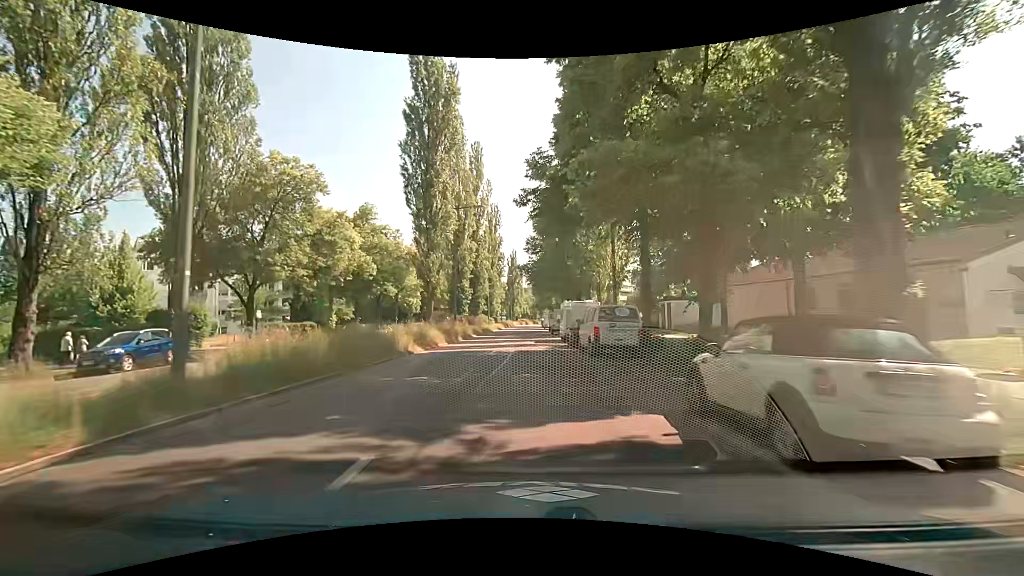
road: secondary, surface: asphalt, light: Day
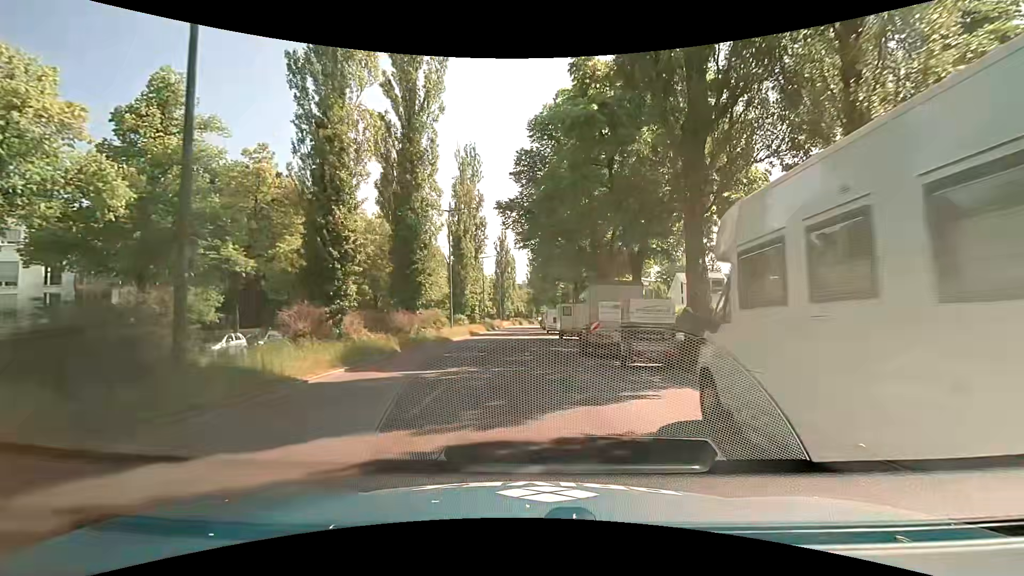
(+0.4, +31.1) m; +3°
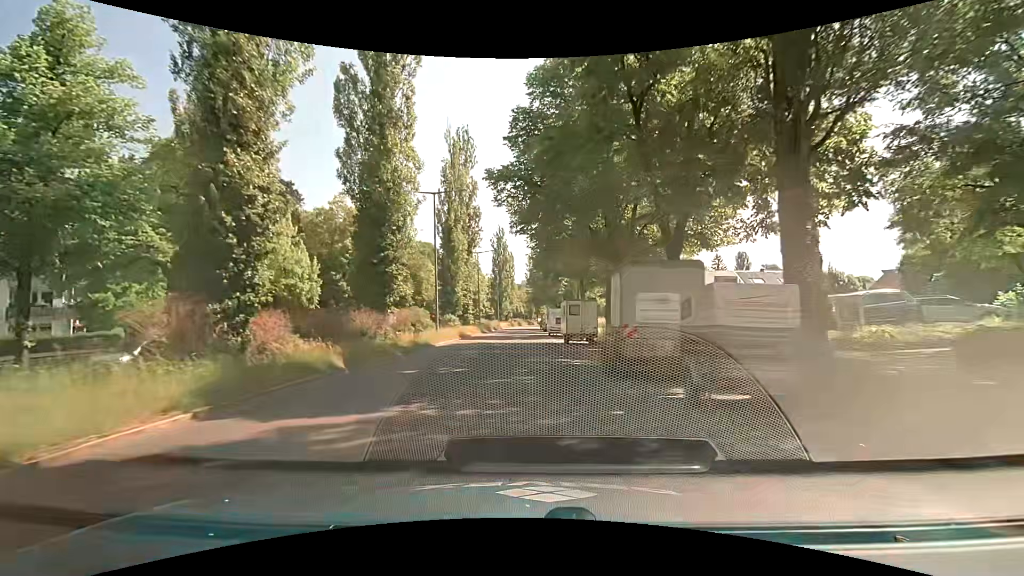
(-0.1, +6.1) m; -1°
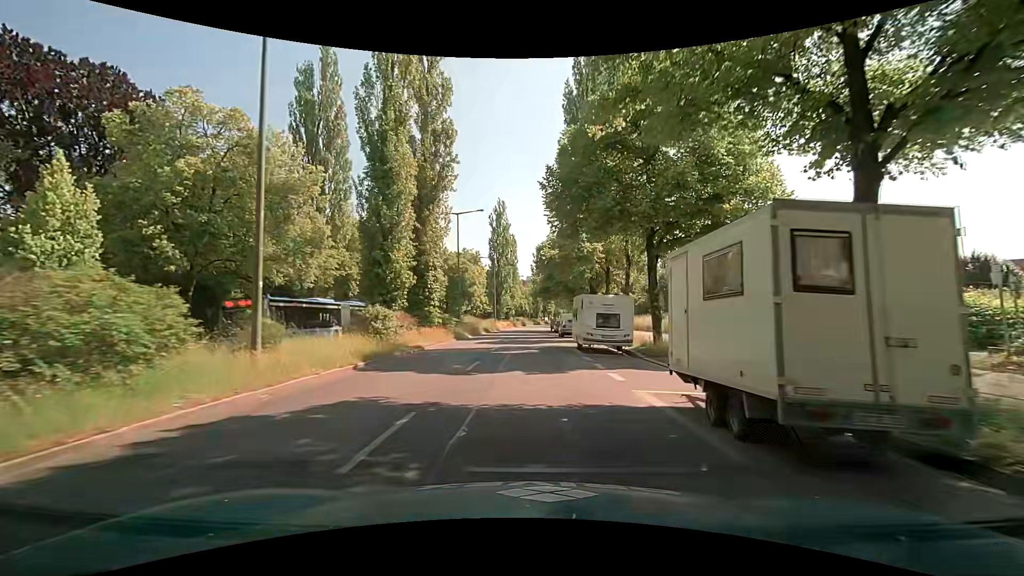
(-0.6, +23.5) m; -2°
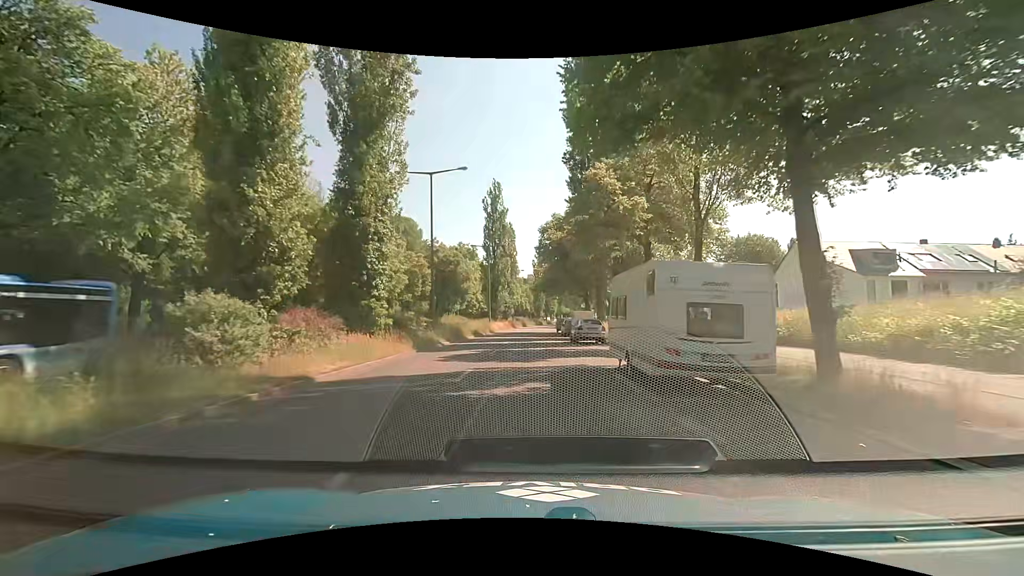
(+0.3, +11.9) m; +1°
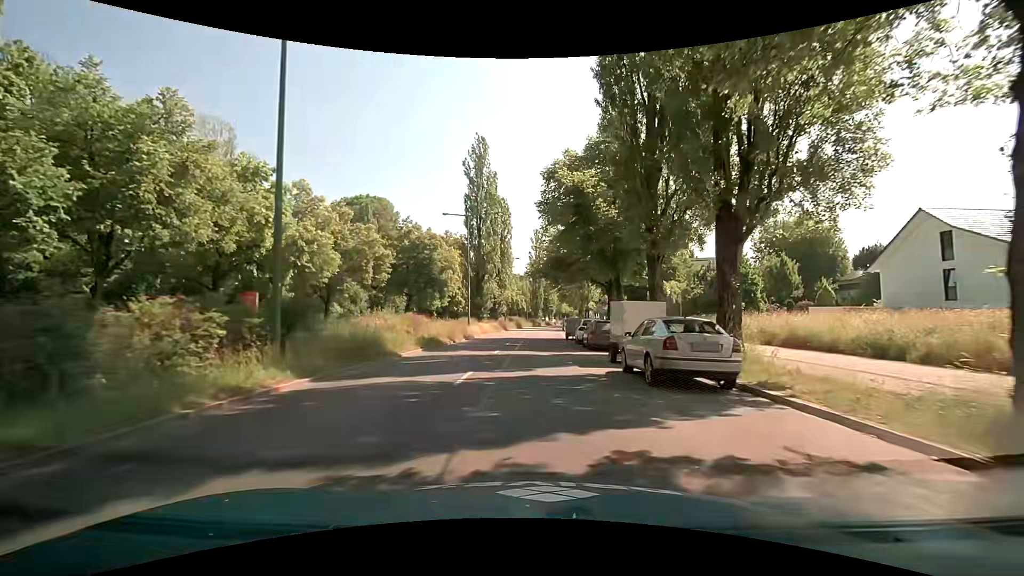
(0.0, +18.5) m; +1°
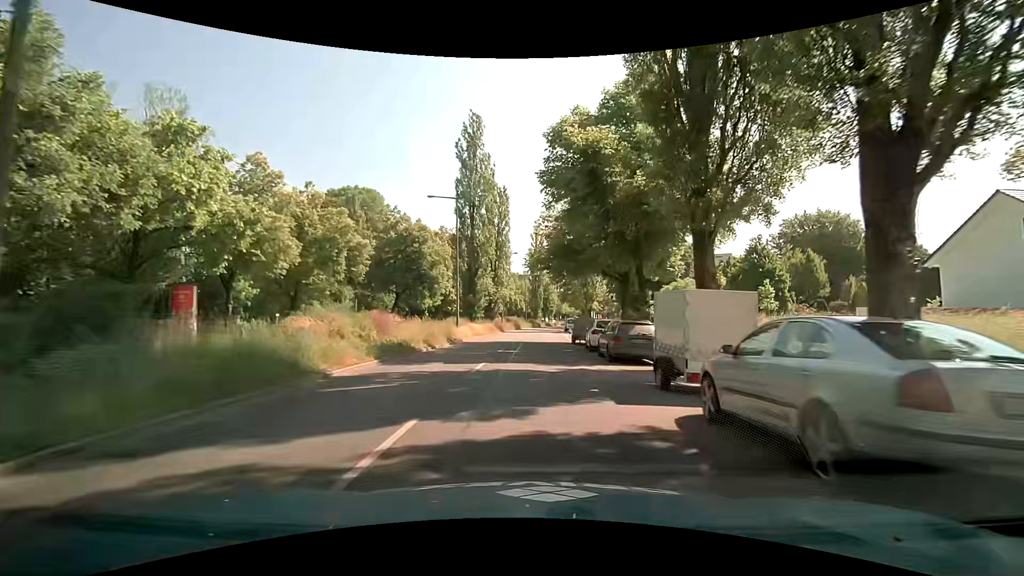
(-0.1, +6.4) m; -1°
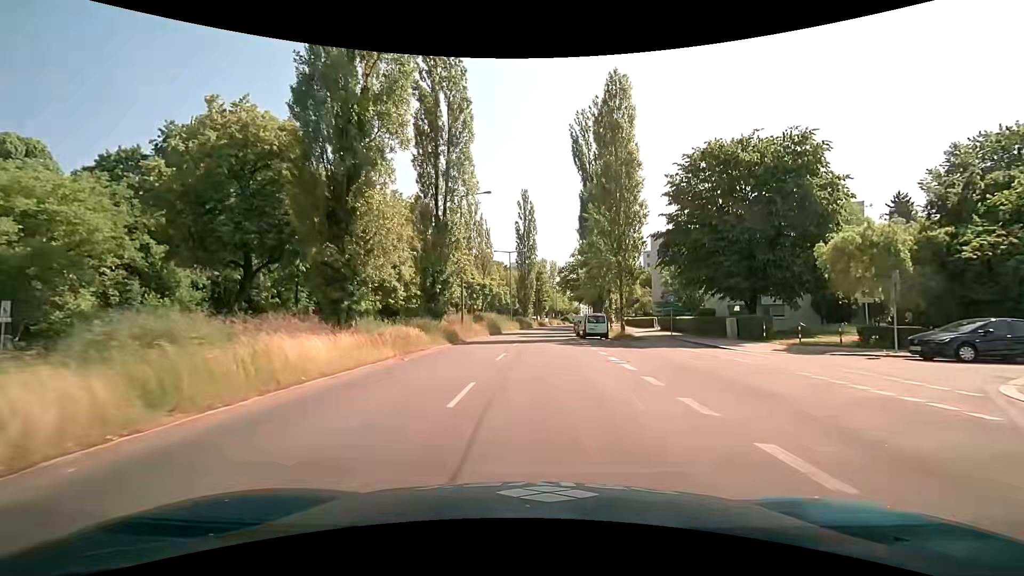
(+0.1, +32.3) m; +1°
(0, +10) (0, +20) (+1, +30) (+1, +40) (+2, +50) (+3, +60) (+4, +70) (+5, +80) (+6, +90) (+8, +100) m
